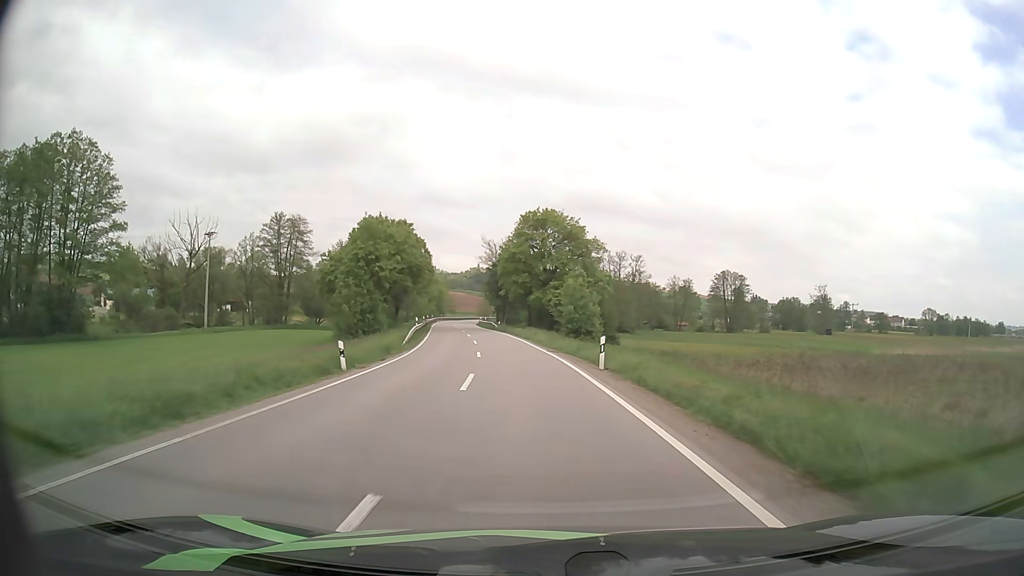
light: Day
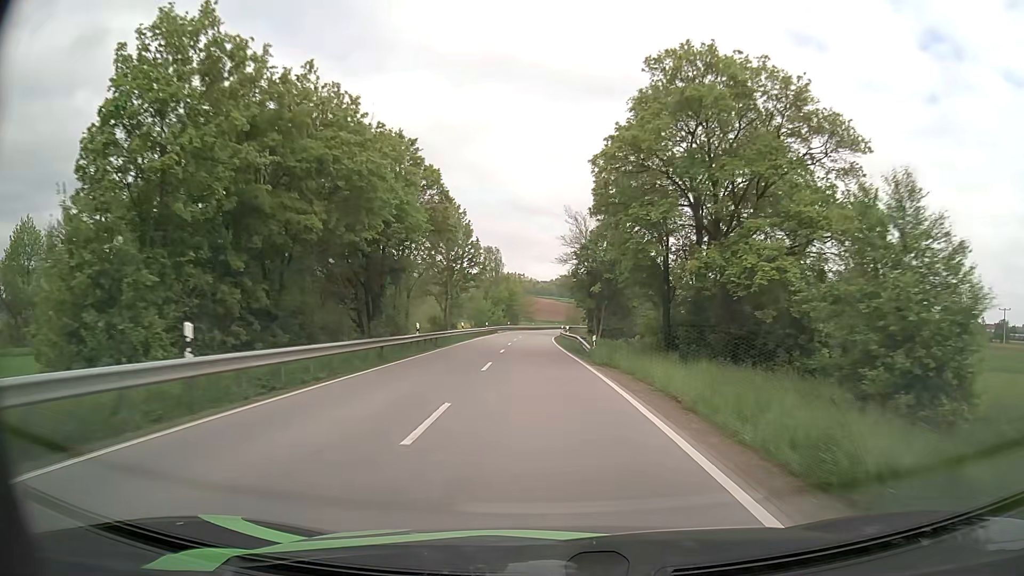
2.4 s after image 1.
(-3.1, +42.3) m; -8°
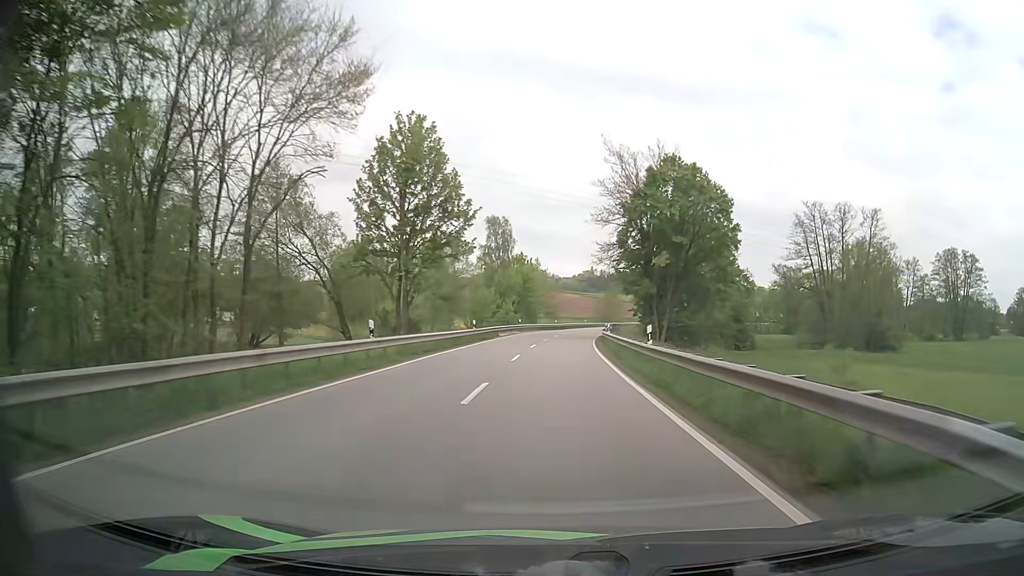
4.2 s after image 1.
(-0.8, +32.6) m; -2°
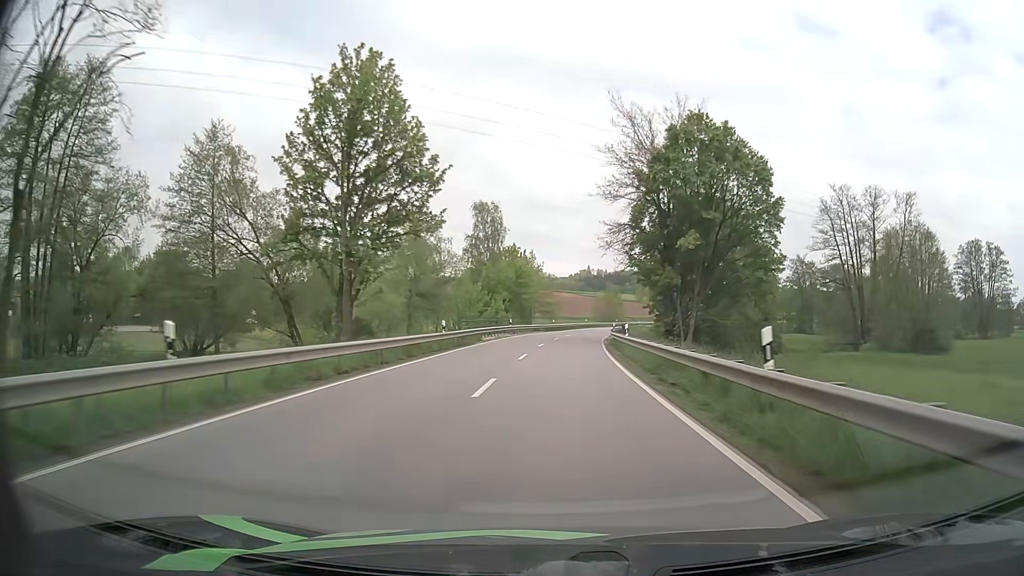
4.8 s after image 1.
(0.0, +11.1) m; 0°
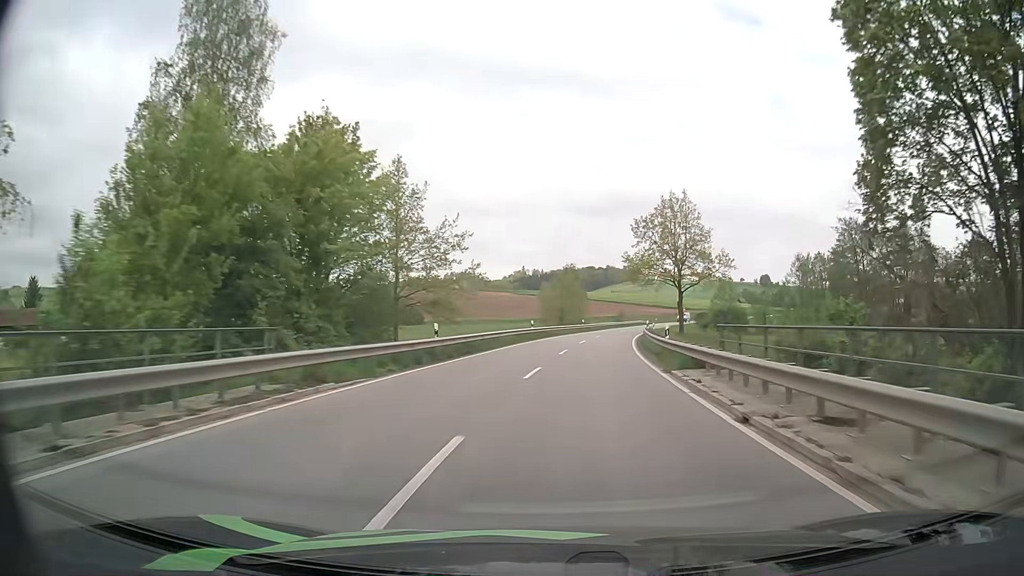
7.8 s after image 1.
(+2.2, +55.8) m; +5°
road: secondary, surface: asphalt
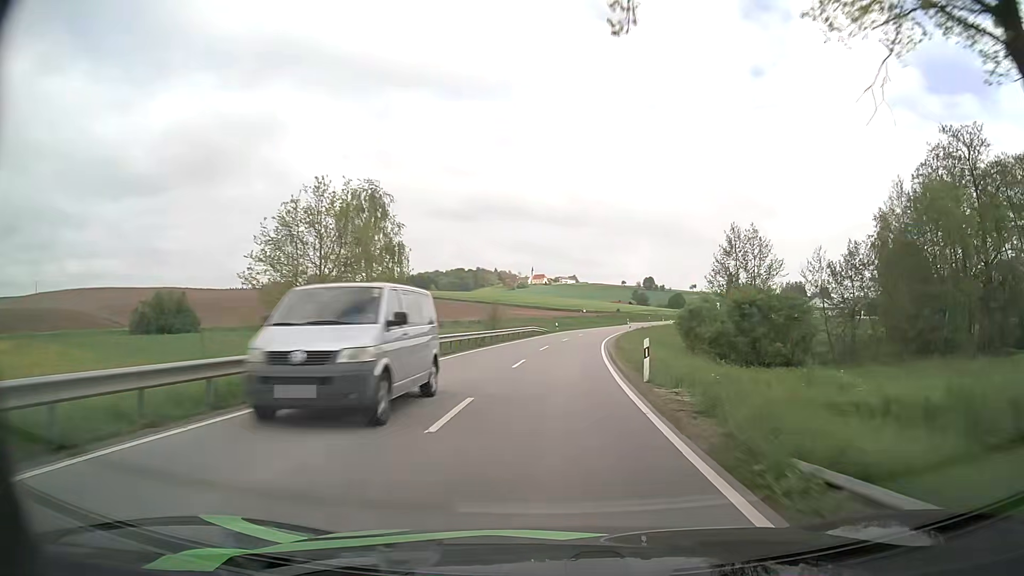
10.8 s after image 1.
(+5.5, +55.7) m; +11°
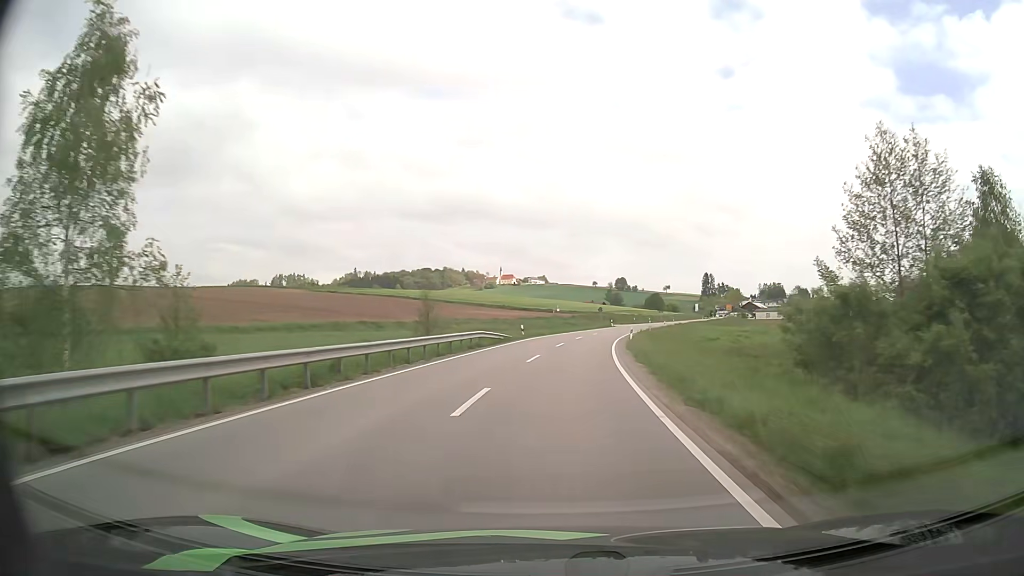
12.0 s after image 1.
(+0.5, +22.6) m; +3°
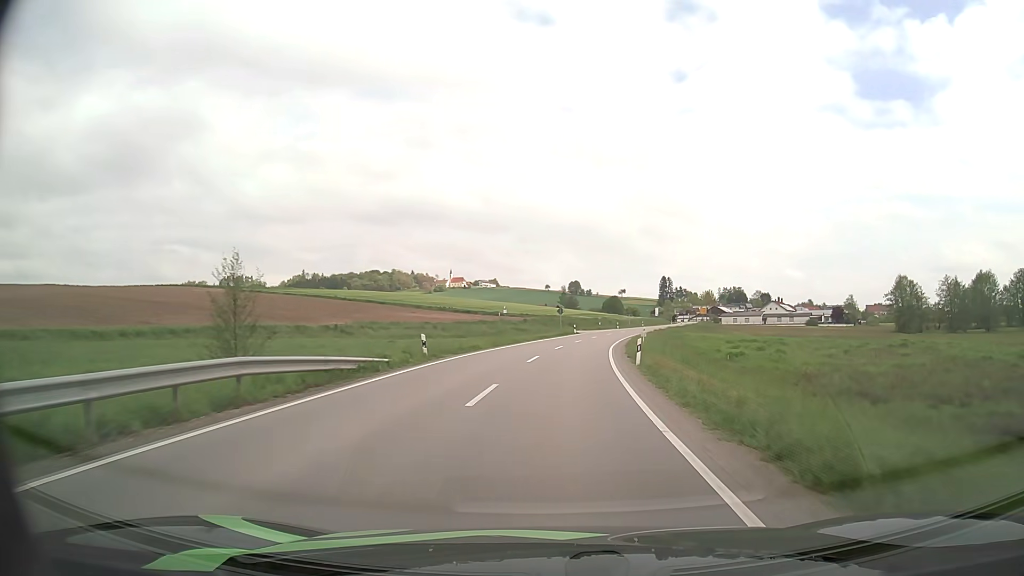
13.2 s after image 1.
(+0.8, +22.8) m; +4°
(0, +10) (+1, +20) (+1, +30) (+2, +40) (+3, +50) (+5, +60) (+7, +70) (+9, +79) (+12, +89) (+14, +99) m
